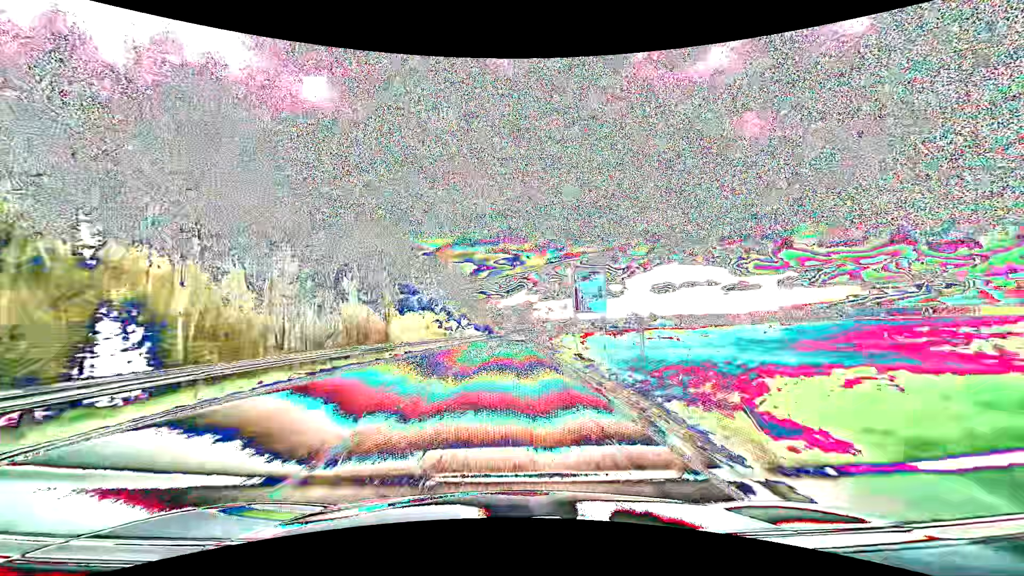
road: primary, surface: asphalt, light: Day
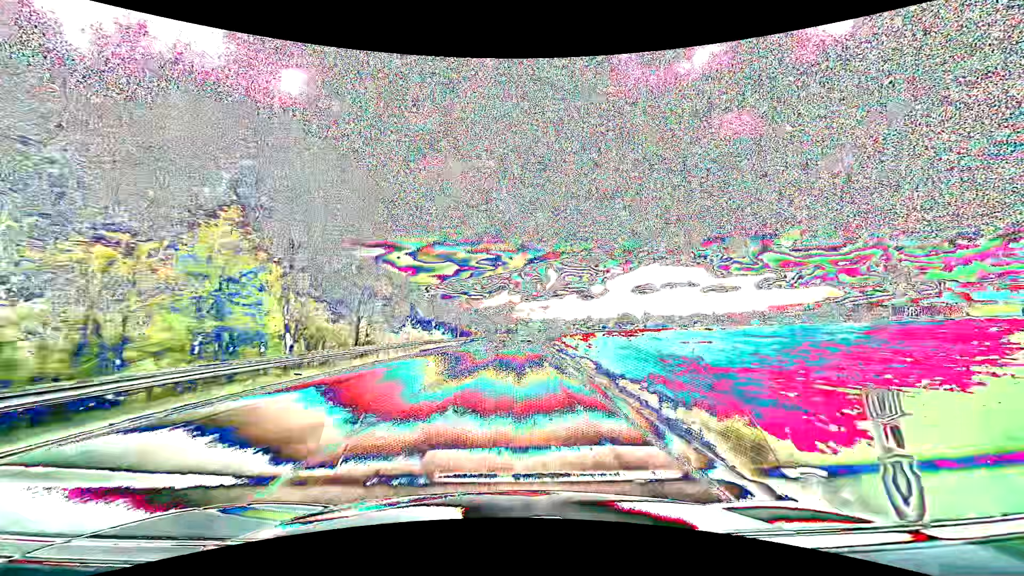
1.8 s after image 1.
(+0.9, +47.1) m; +2°
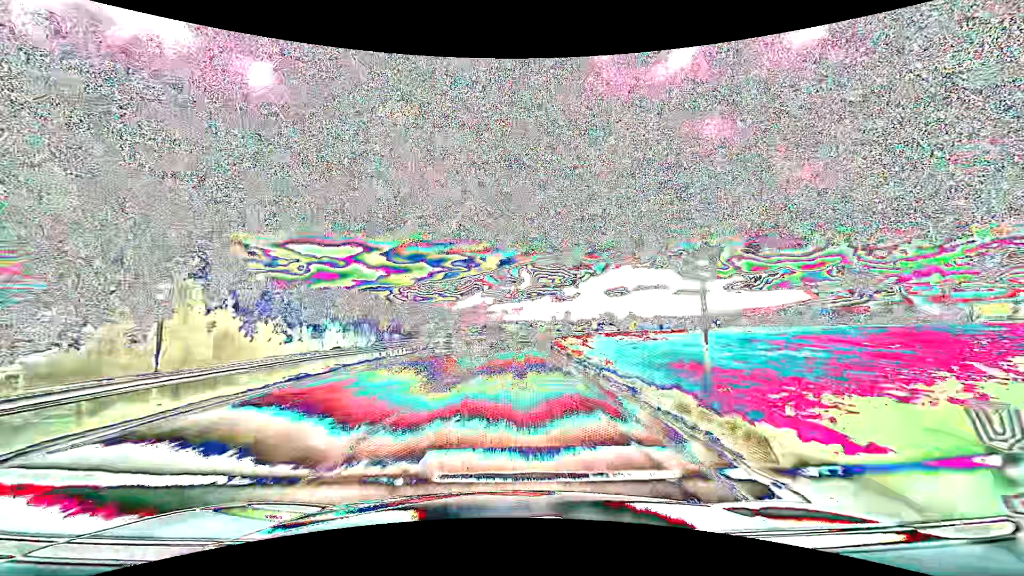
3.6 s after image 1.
(+1.1, +47.2) m; +3°
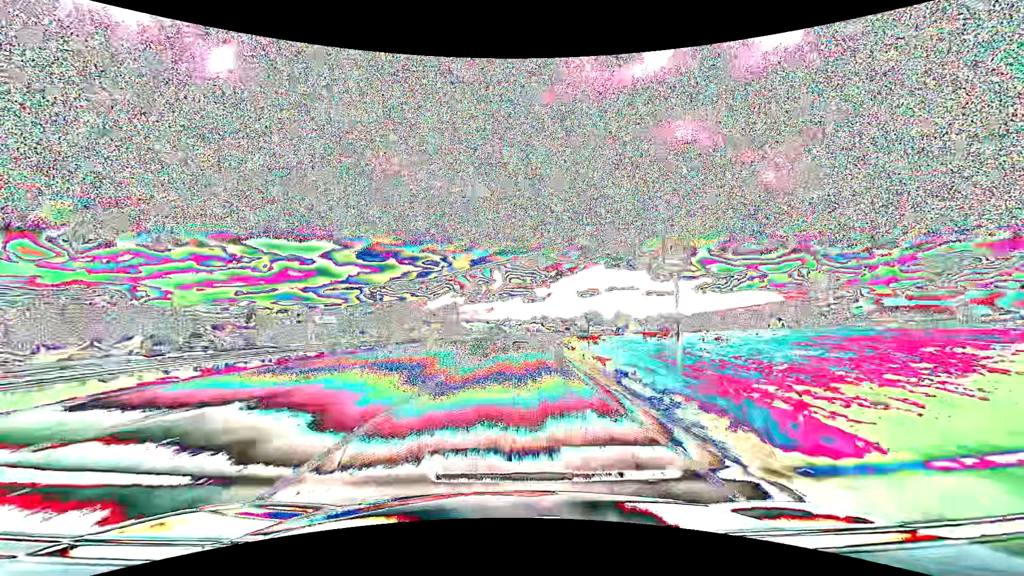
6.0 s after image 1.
(+1.9, +63.2) m; +3°
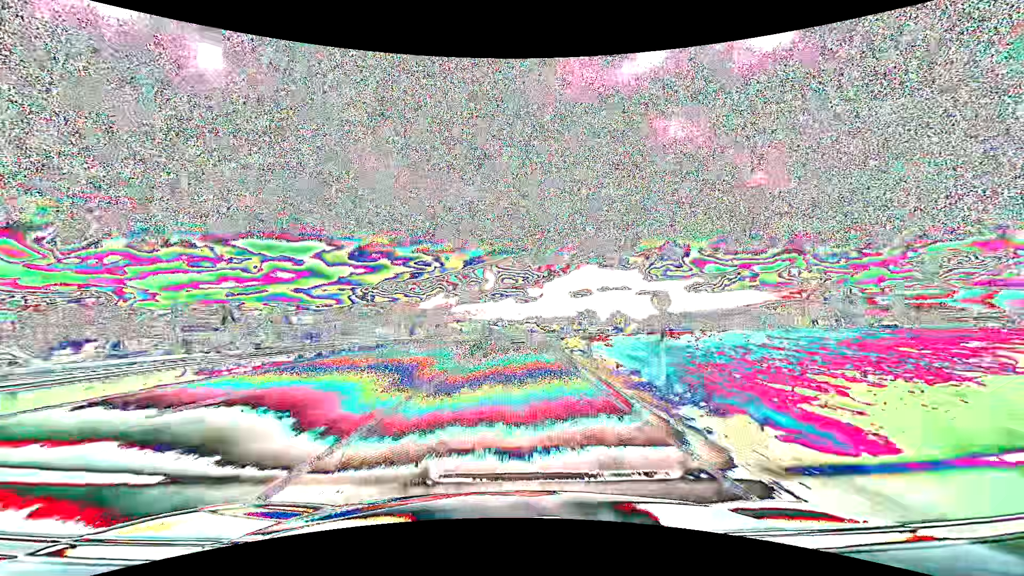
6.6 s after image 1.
(+0.1, +15.8) m; +1°
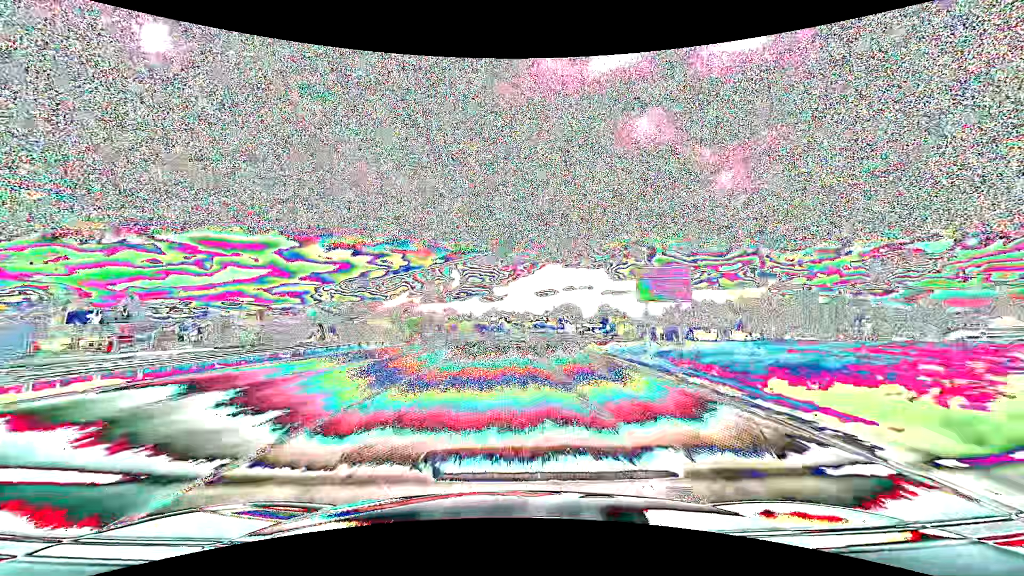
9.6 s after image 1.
(+2.8, +78.4) m; +4°
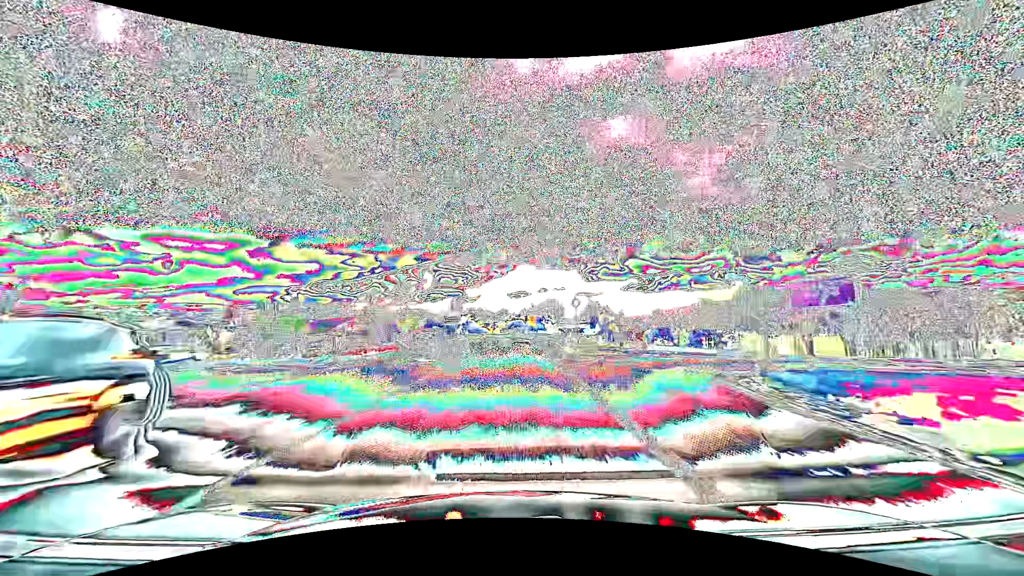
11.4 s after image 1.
(+1.1, +46.1) m; +3°
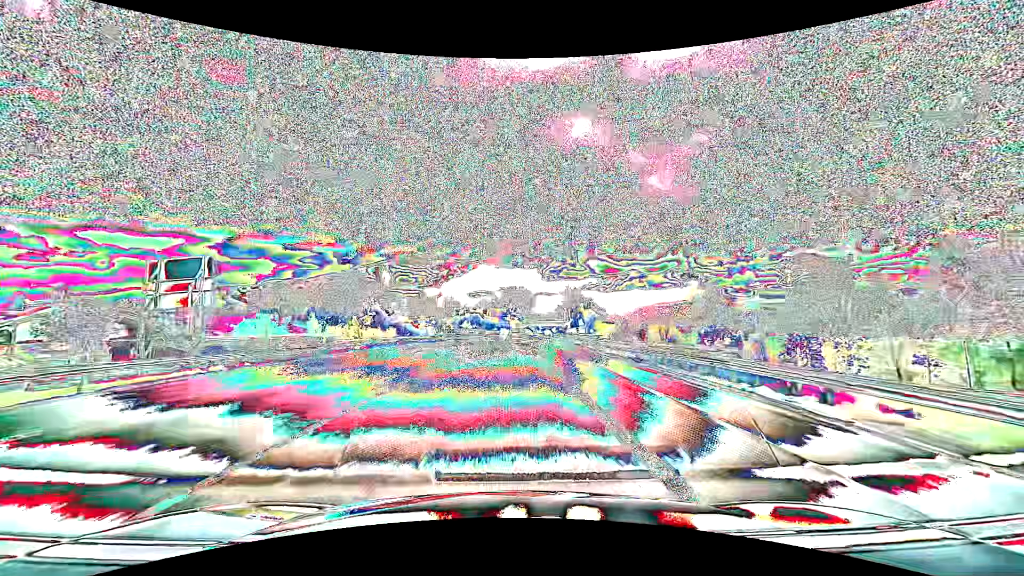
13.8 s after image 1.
(+2.4, +60.0) m; +5°
(0, +10) (0, +20) (0, +30) (+1, +40) (+1, +50) (+2, +60) (+3, +70) (+3, +80) (+4, +90) (+5, +100) m
